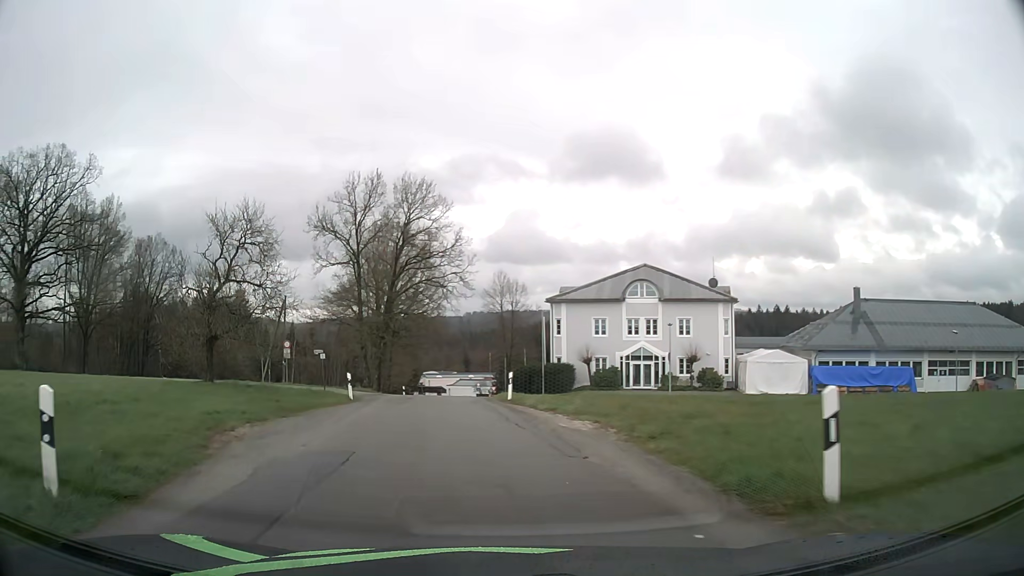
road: unclassified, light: Day
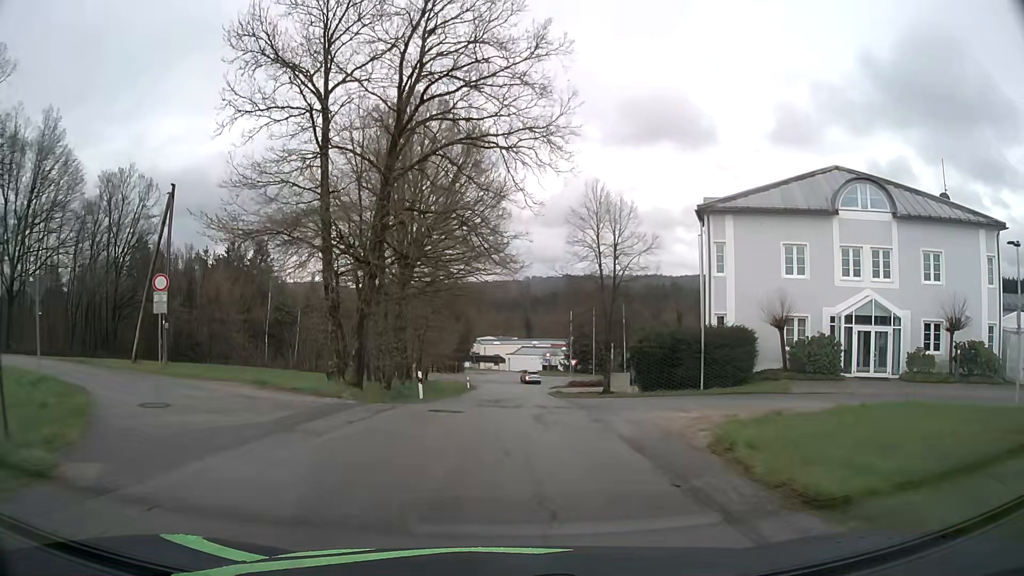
(-3.1, +28.6) m; -6°
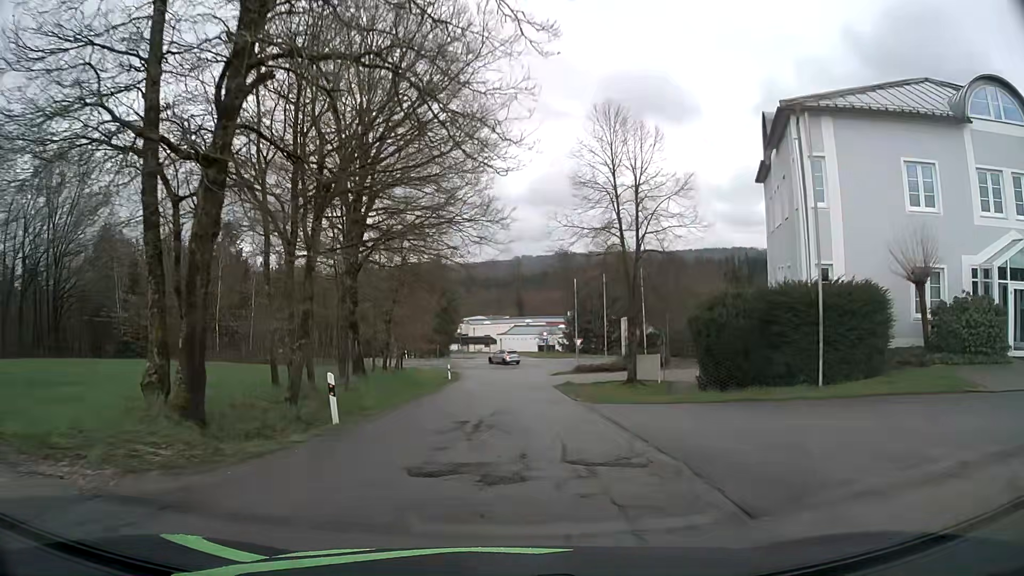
(+0.1, +12.0) m; +1°
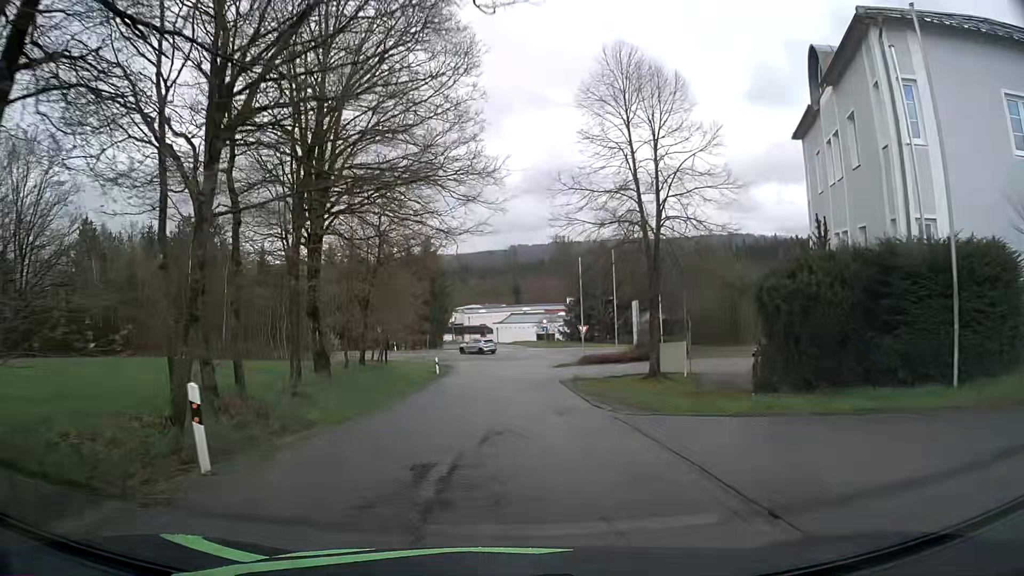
(0.0, +6.1) m; -1°
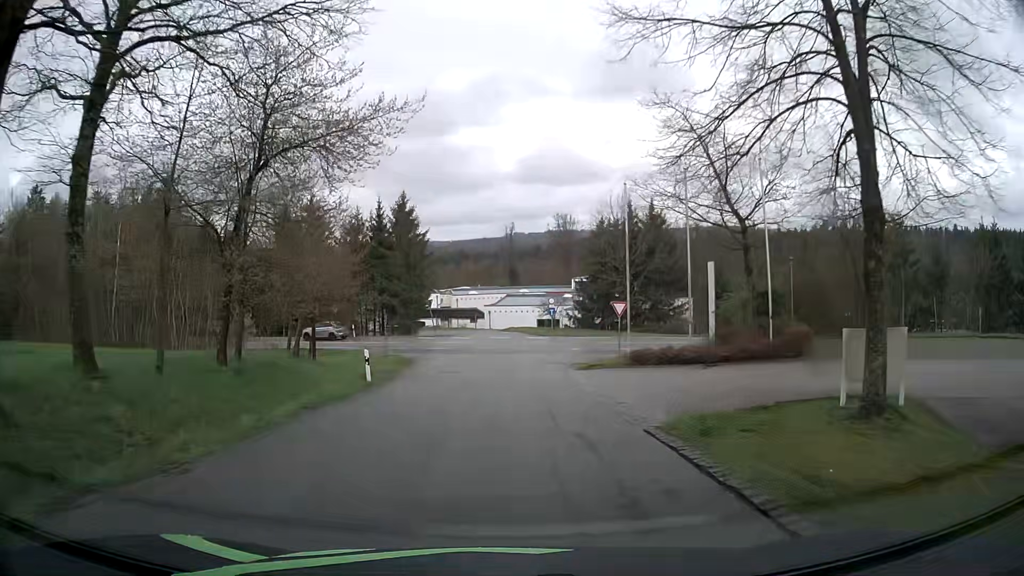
(+0.3, +18.4) m; +1°
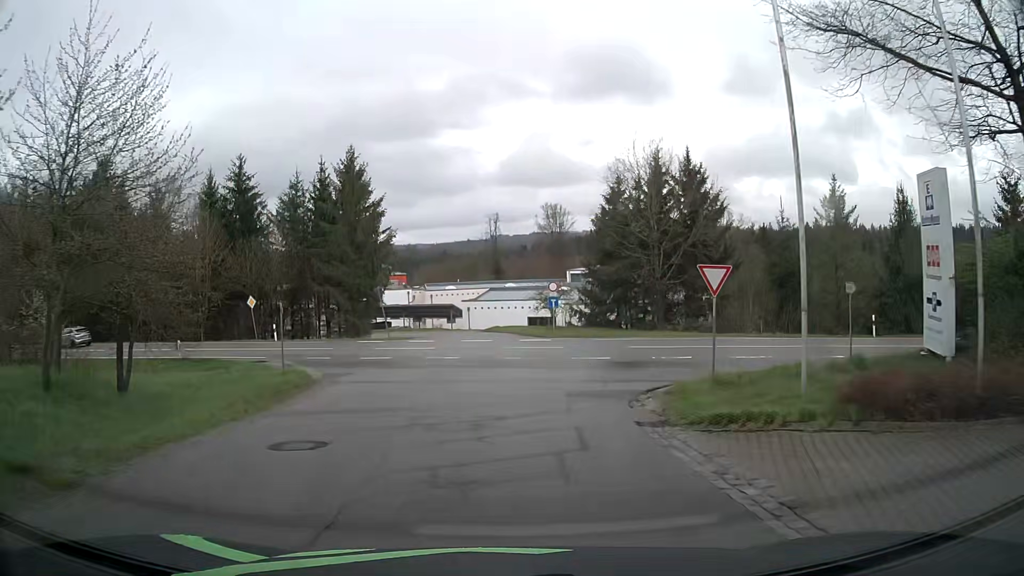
(+0.2, +16.8) m; +1°
